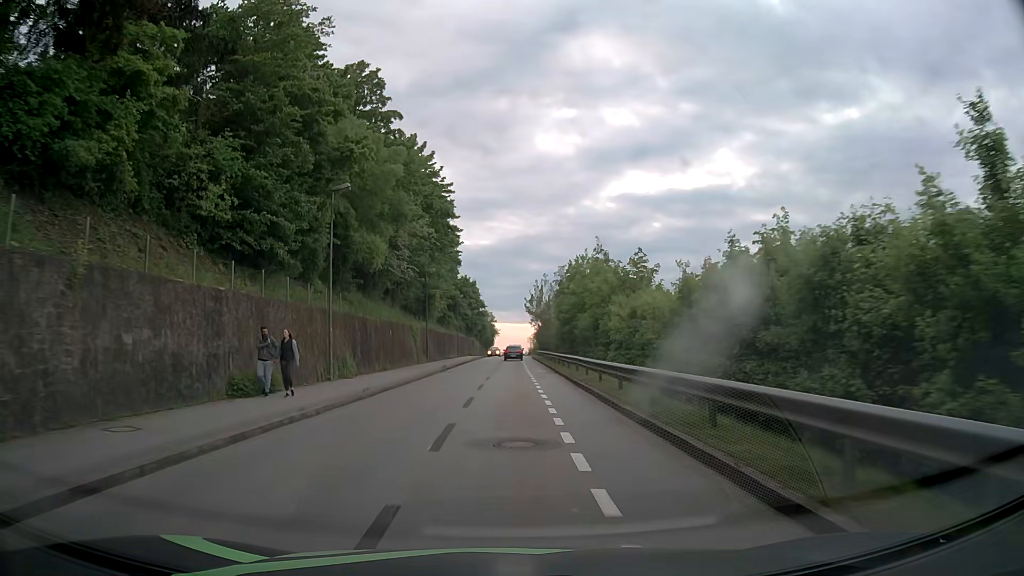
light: Day
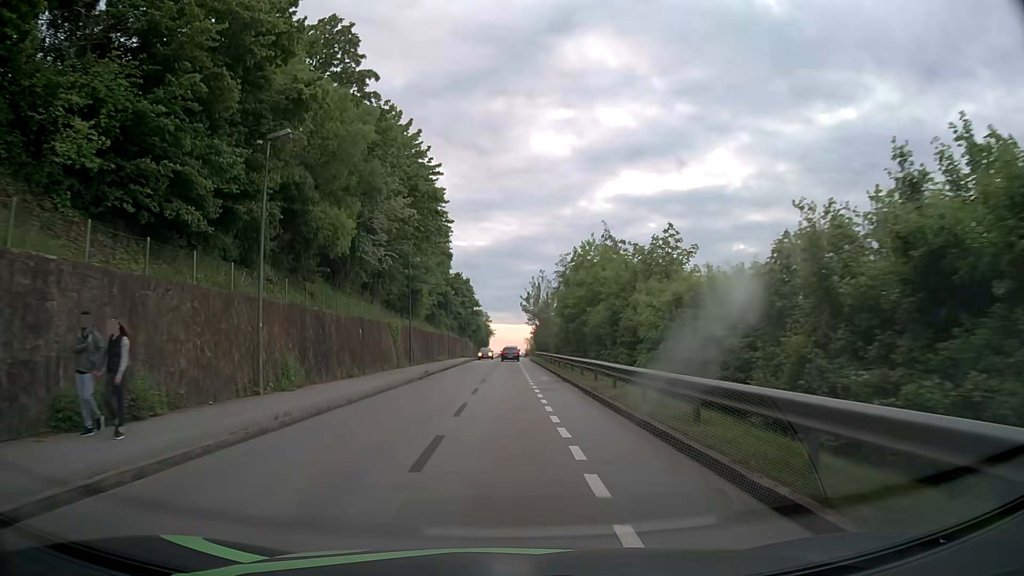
(0.0, +7.4) m; +1°
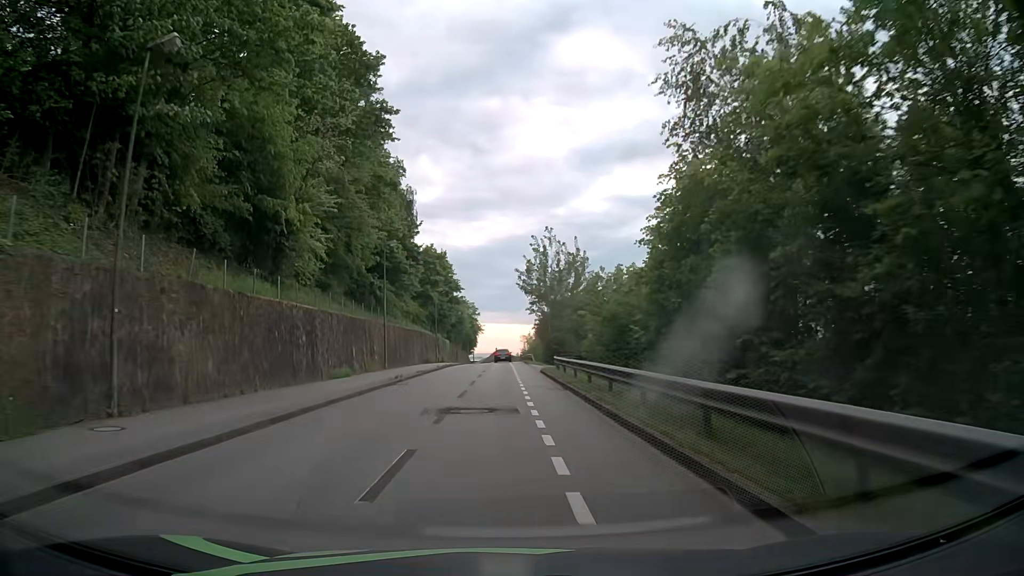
(+0.3, +37.6) m; 0°
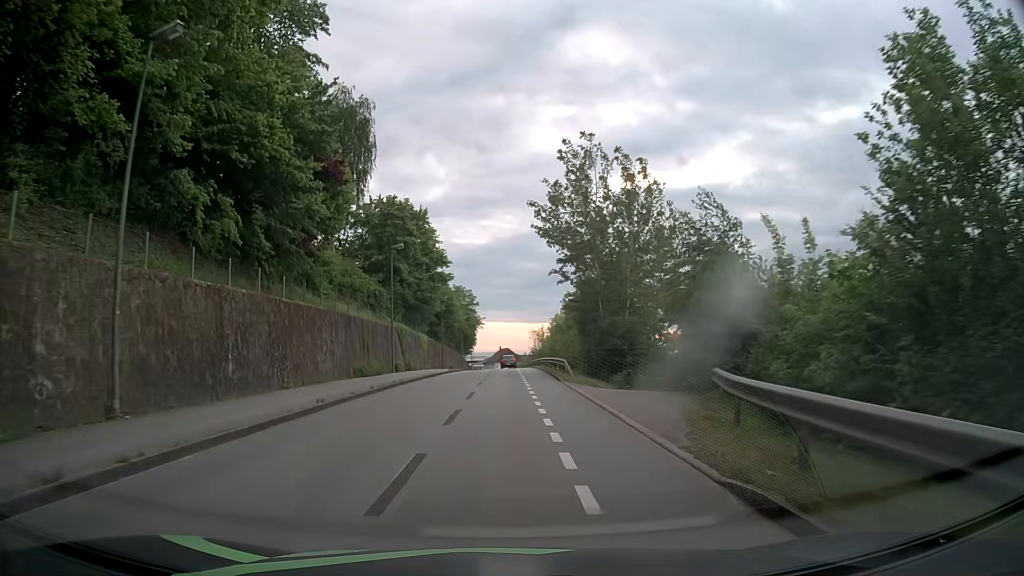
(+0.1, +30.4) m; 0°
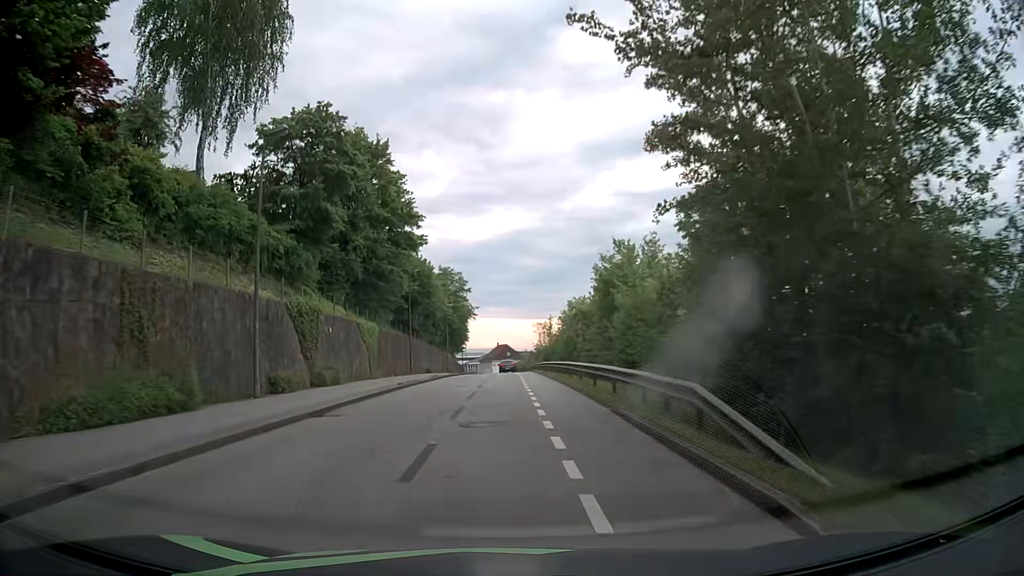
(0.0, +22.8) m; 0°
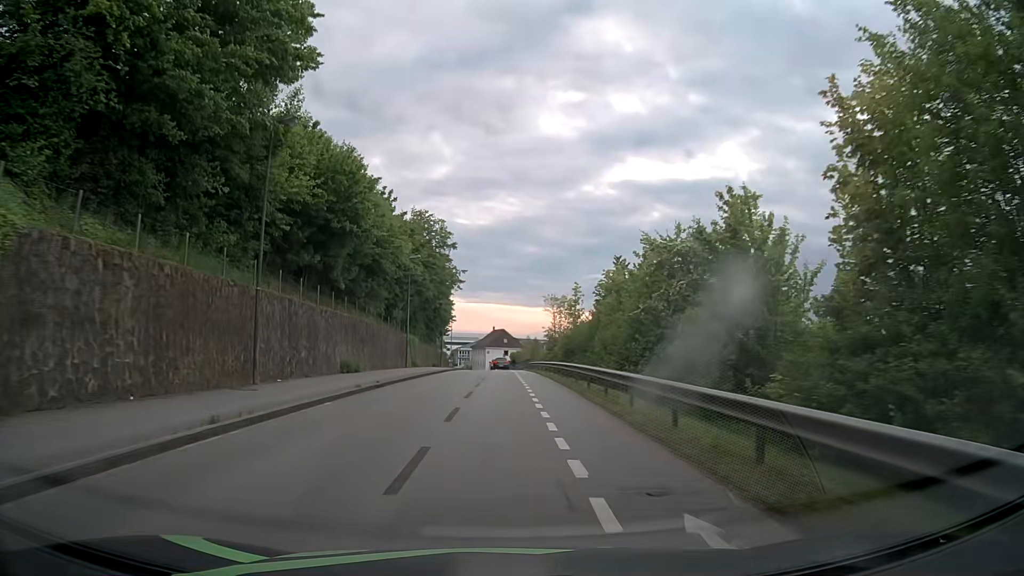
(+0.1, +30.7) m; +1°
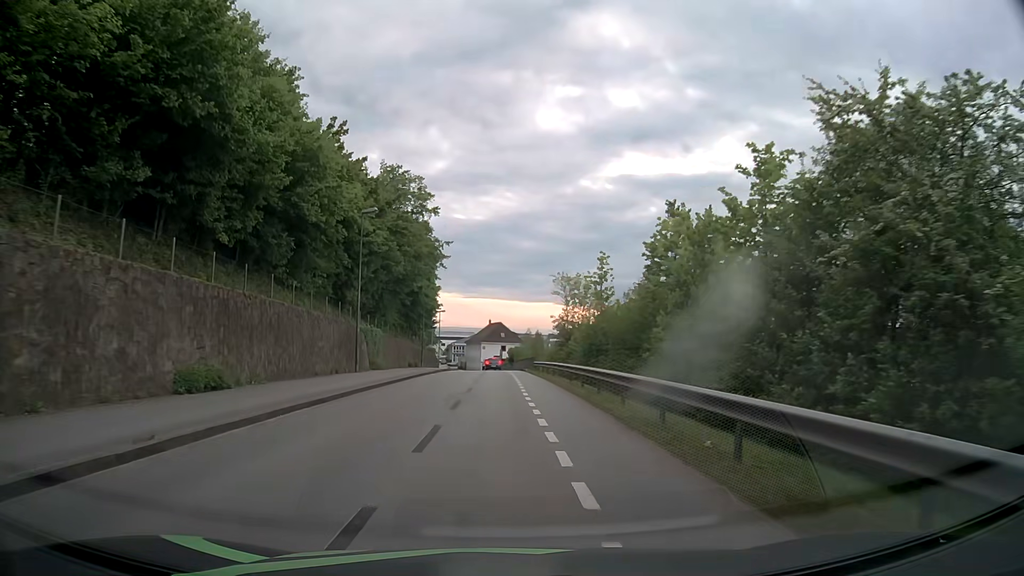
(0.0, +15.5) m; 0°
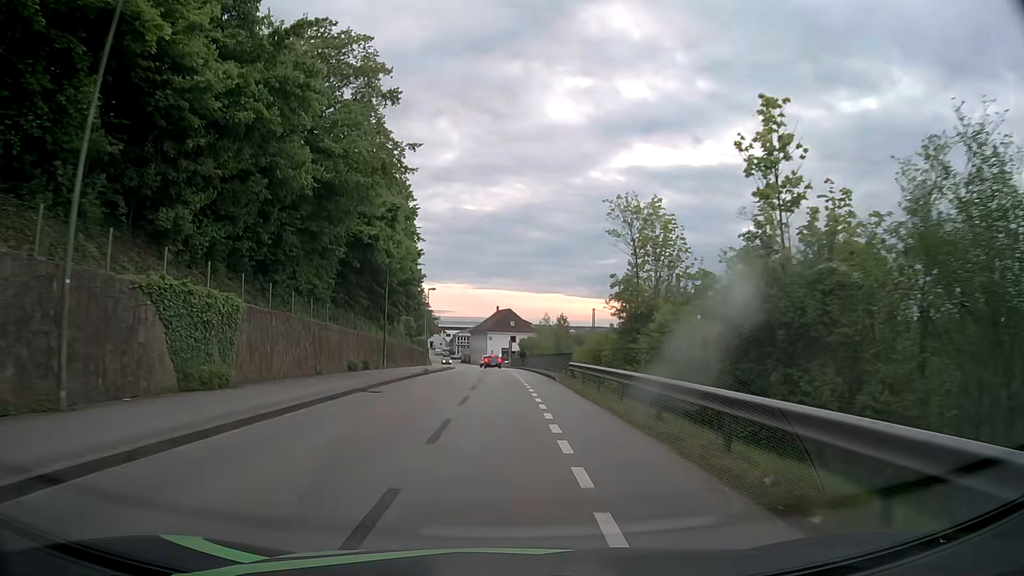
(0.0, +23.4) m; -1°
(0, +10) (0, +20) (0, +30) (0, +40) (0, +50) (-1, +60) (-1, +70) (-2, +80) (-3, +90) (-4, +100) m
